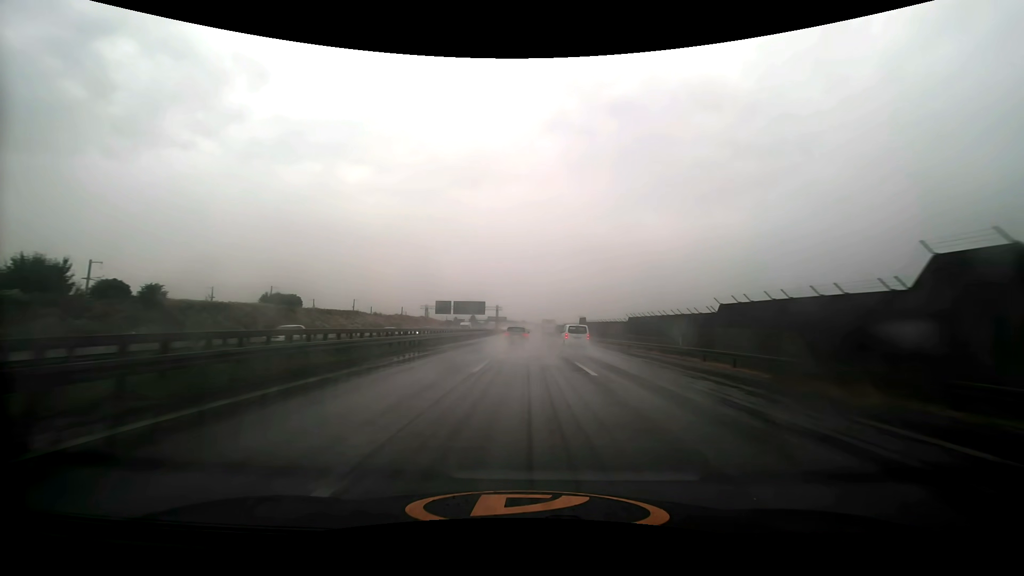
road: motorway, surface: asphalt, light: Day
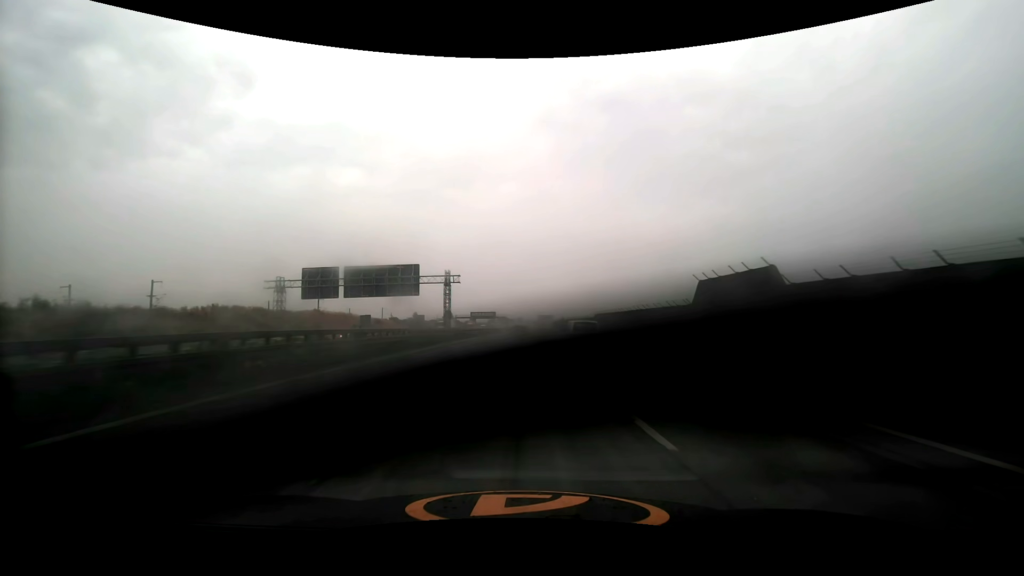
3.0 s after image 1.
(+0.8, +82.0) m; 0°
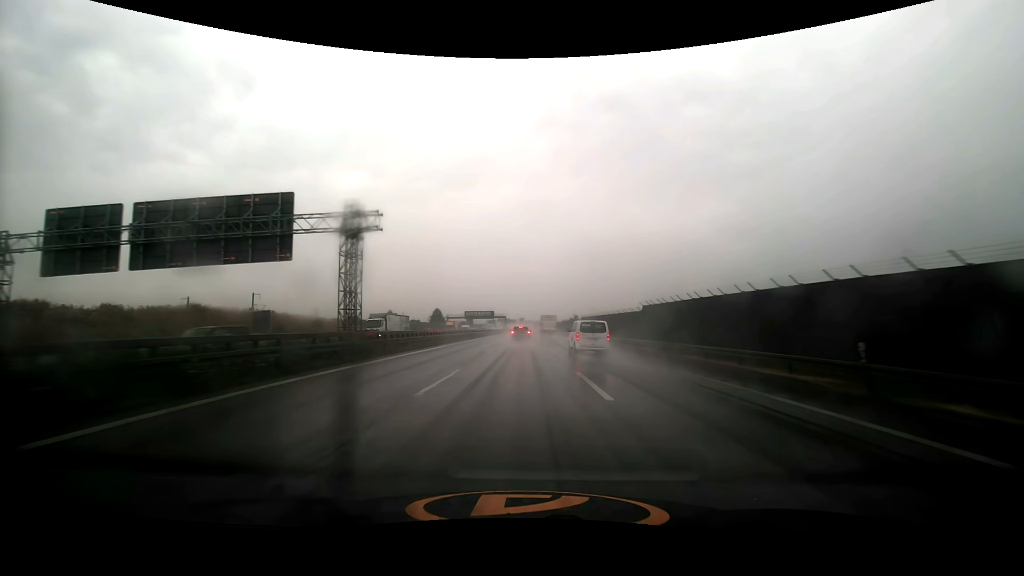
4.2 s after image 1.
(0.0, +32.7) m; 0°
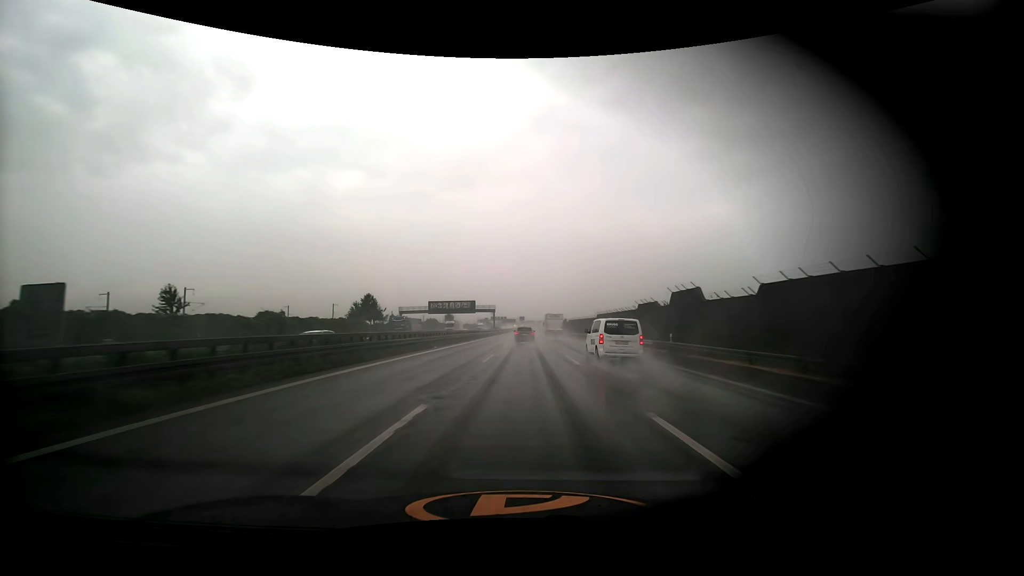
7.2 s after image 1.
(-0.4, +80.2) m; 0°
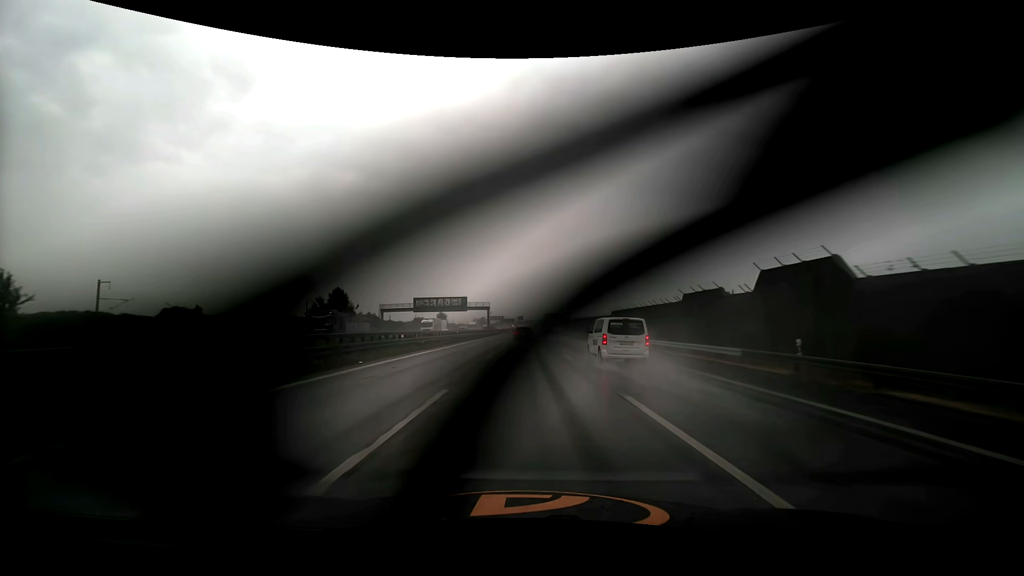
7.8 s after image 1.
(0.0, +15.8) m; 0°
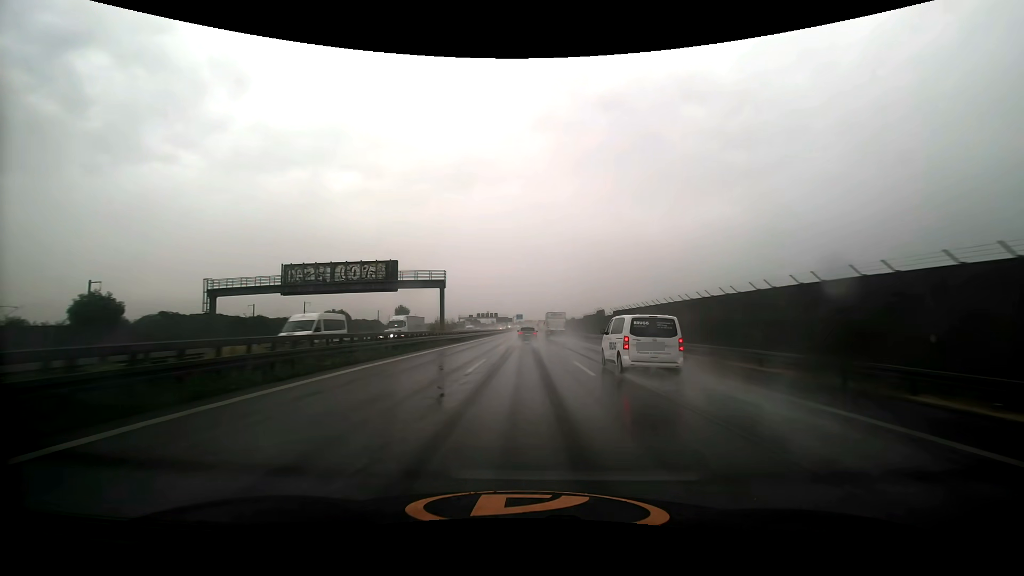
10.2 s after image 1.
(+0.1, +61.5) m; 0°
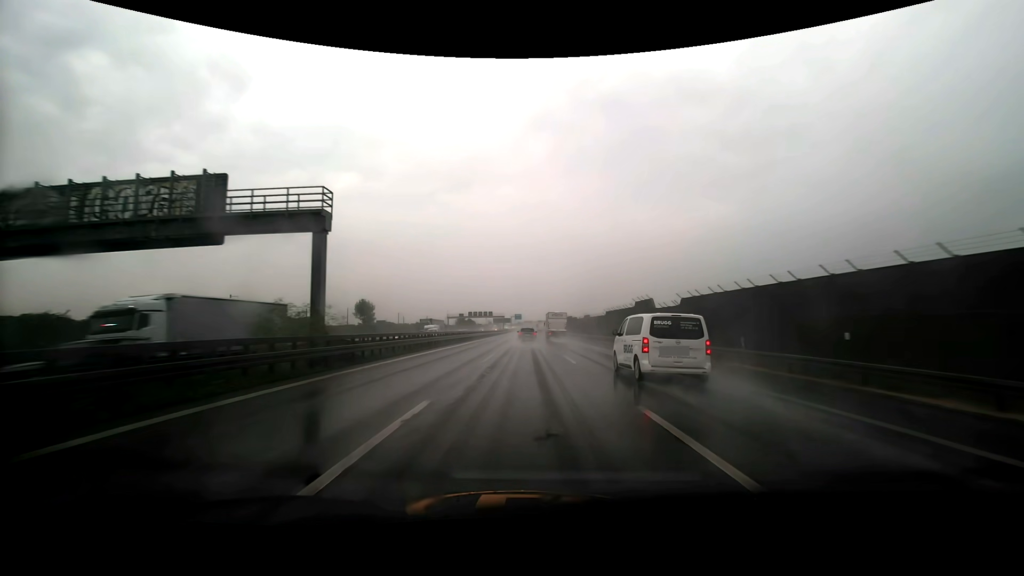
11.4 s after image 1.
(0.0, +30.5) m; 0°
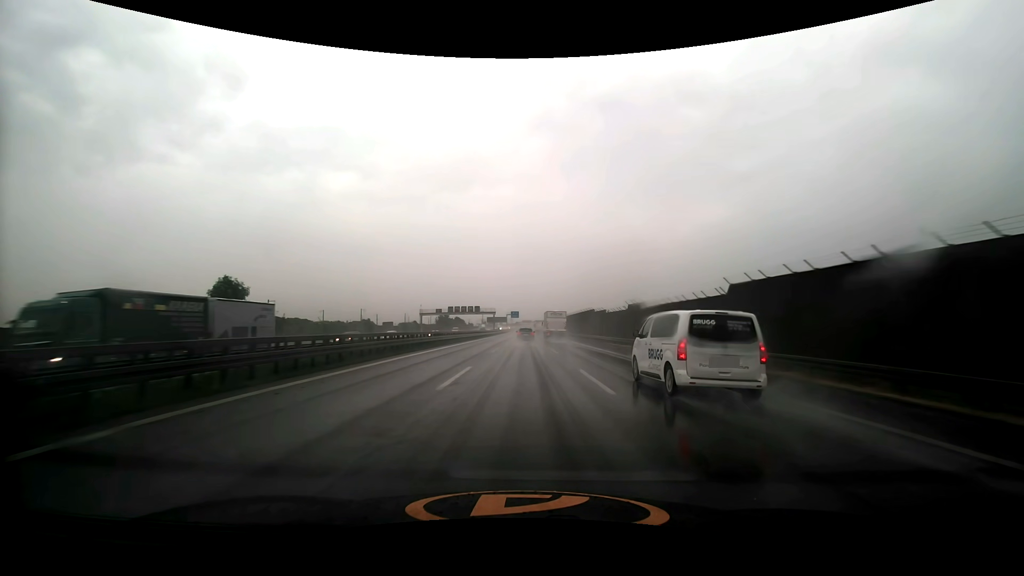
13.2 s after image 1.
(+0.1, +46.0) m; 0°
(0, +10) (0, +20) (0, +30) (0, +40) (0, +50) (0, +60) (0, +70) (0, +80) (0, +90) (-1, +100) m
